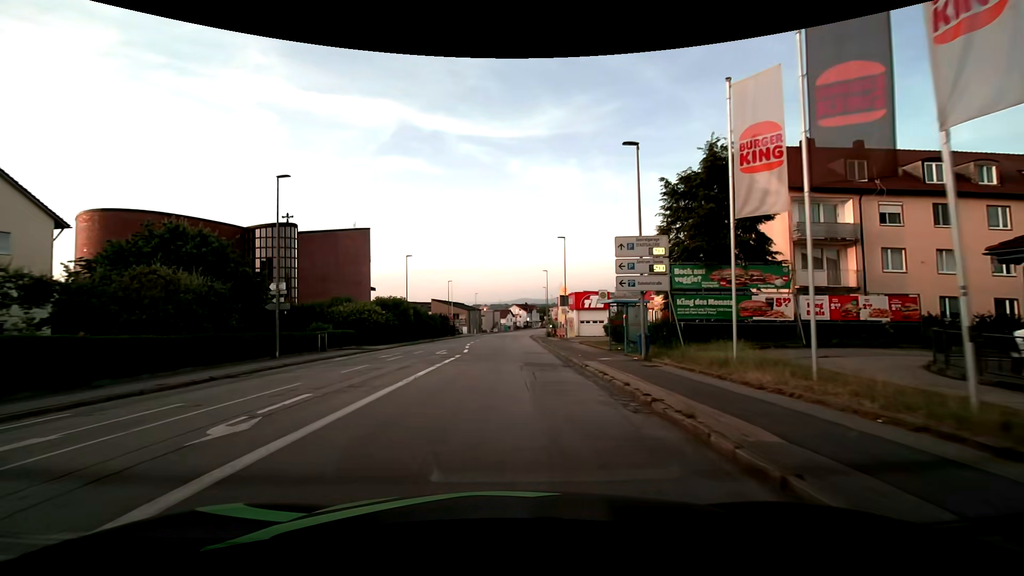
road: tertiary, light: Day
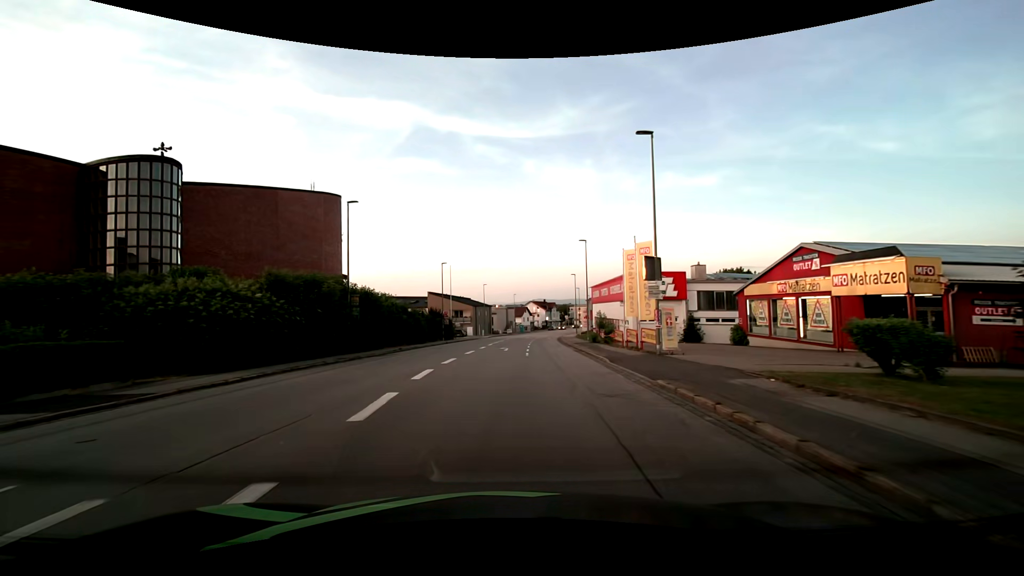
(-0.2, +26.8) m; -1°
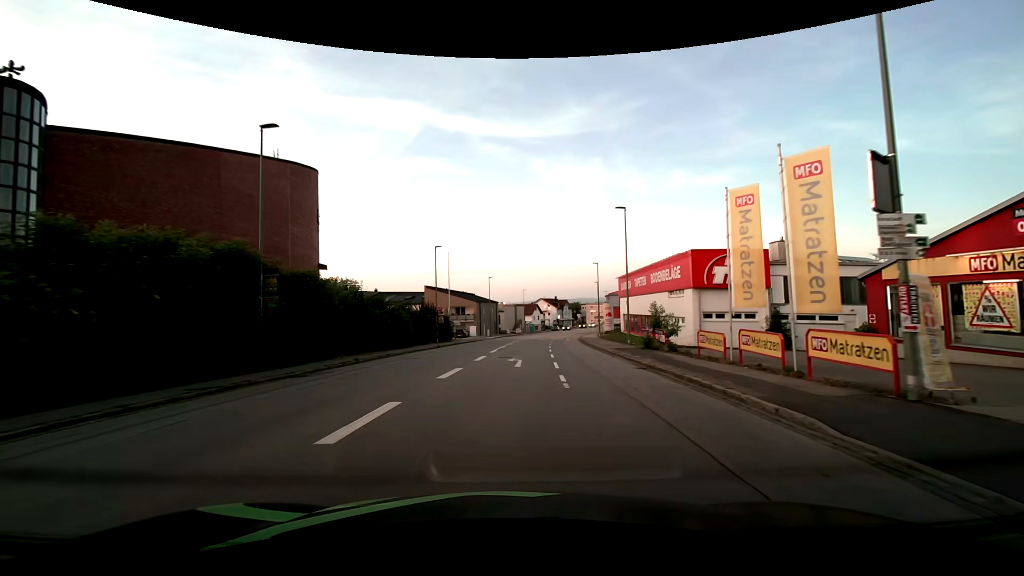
(-0.2, +13.4) m; -1°
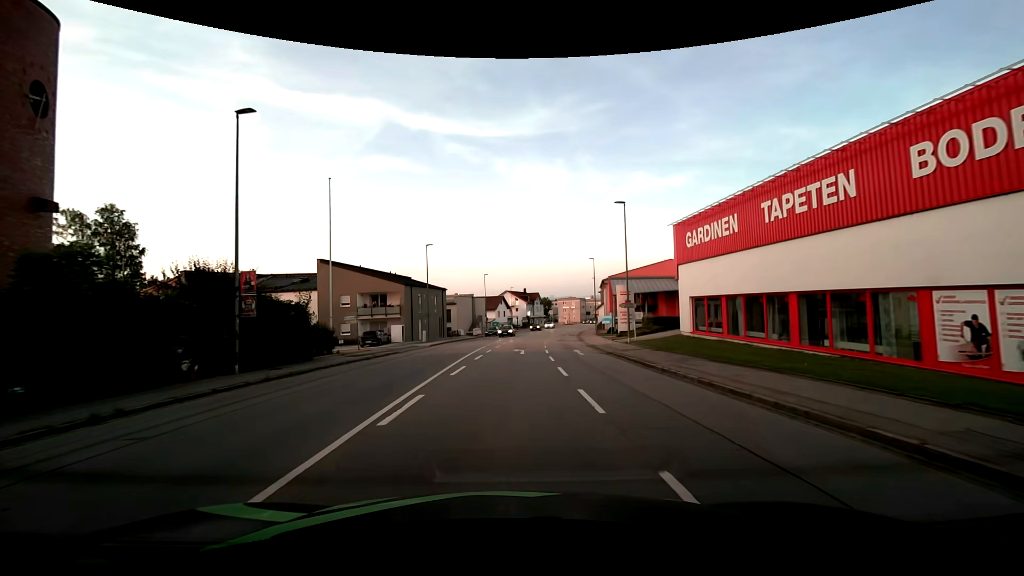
(+1.4, +33.5) m; +5°
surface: asphalt
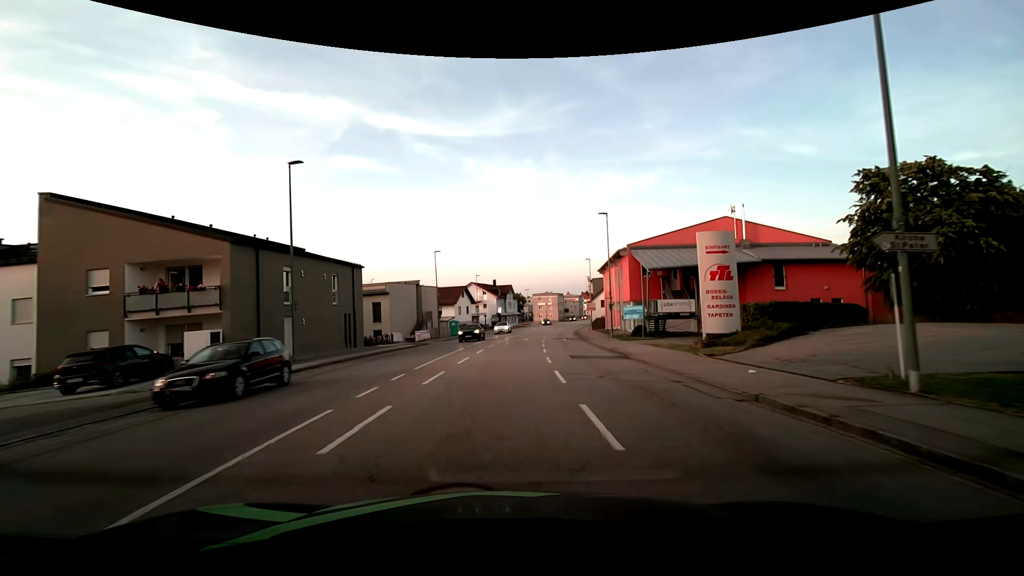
(+0.8, +26.9) m; +3°
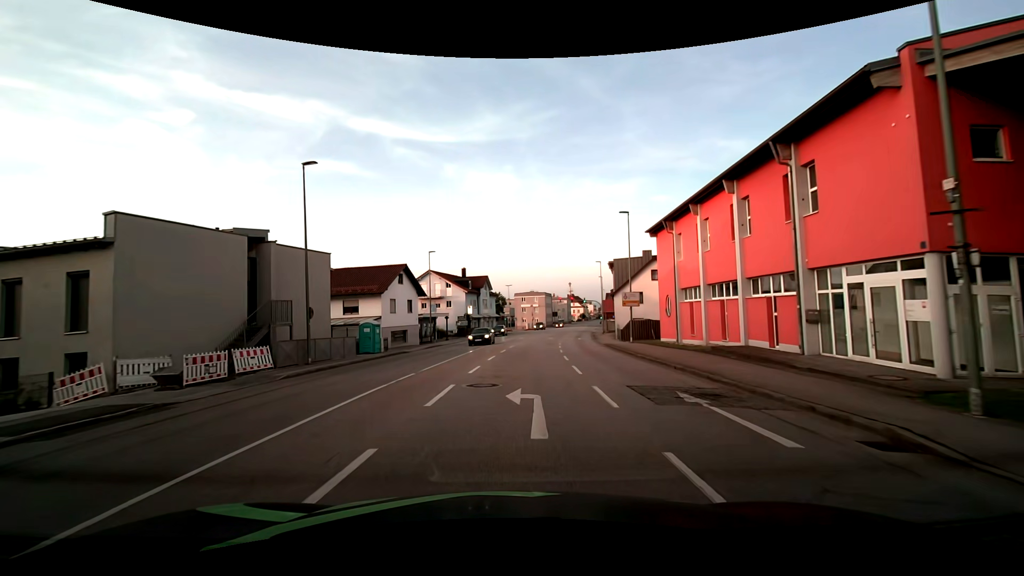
(+0.8, +33.2) m; +2°
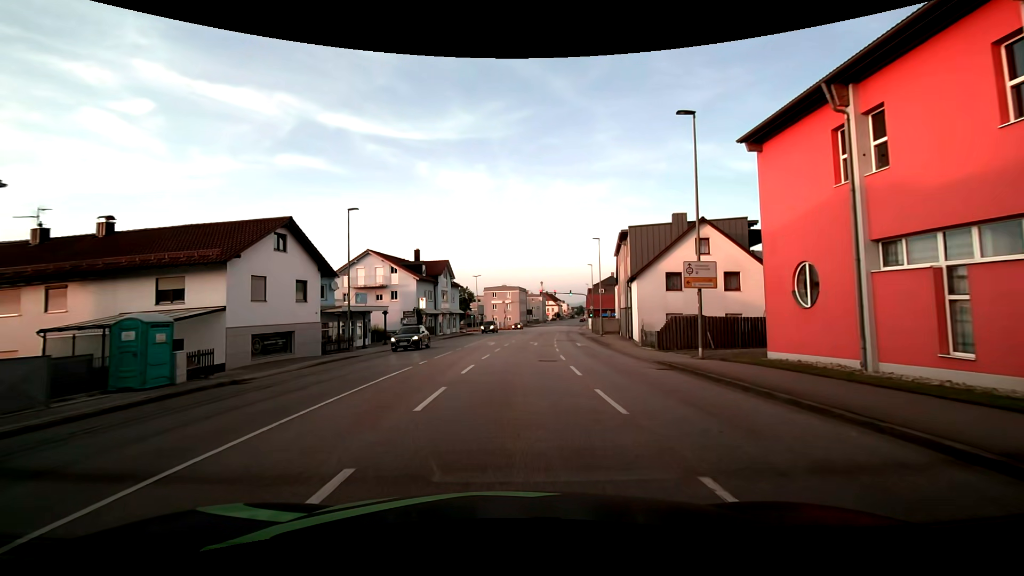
(+0.5, +18.9) m; +3°
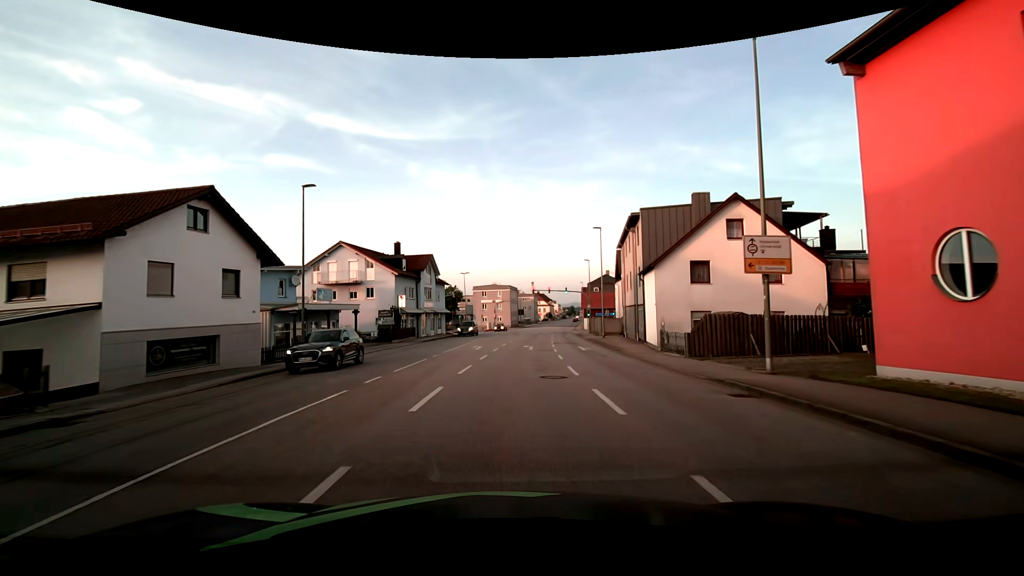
(+0.1, +6.0) m; +1°
(0, +10) (0, +20) (+1, +30) (+2, +40) (+3, +50) (+3, +60) (+4, +70) (+4, +80) (0, +89) (-9, +93) m
